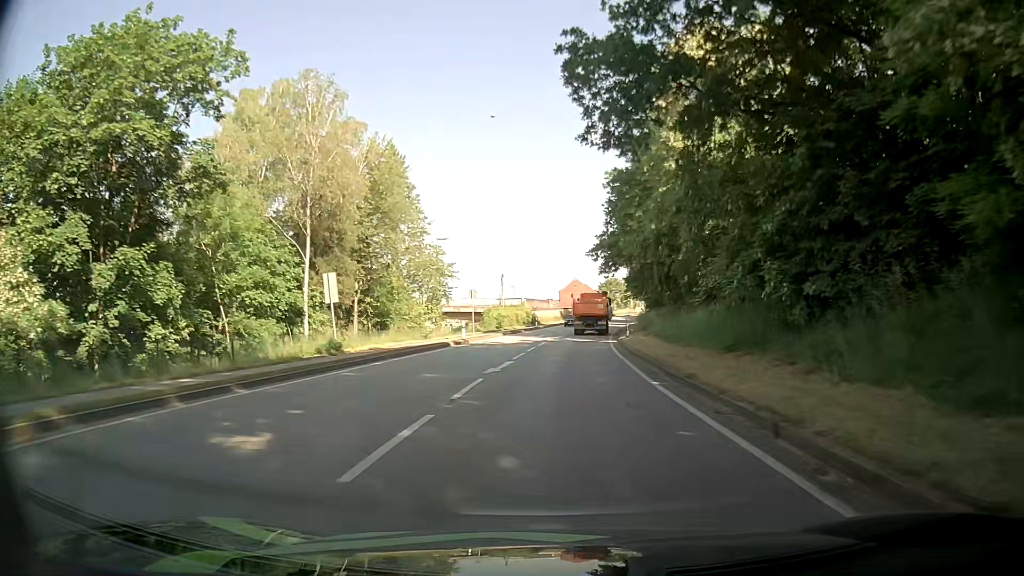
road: primary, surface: asphalt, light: Day
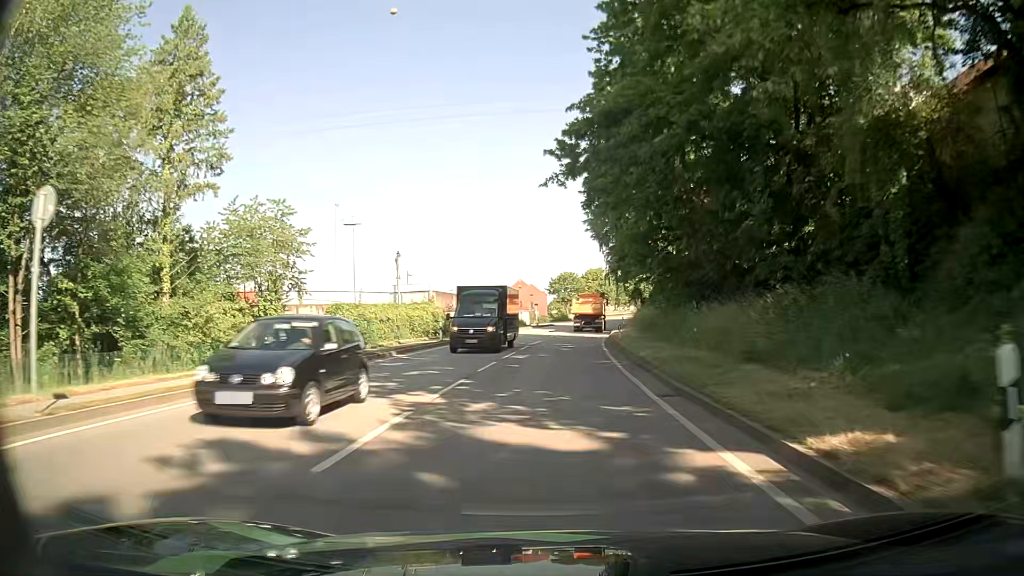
(+1.7, +35.7) m; +5°
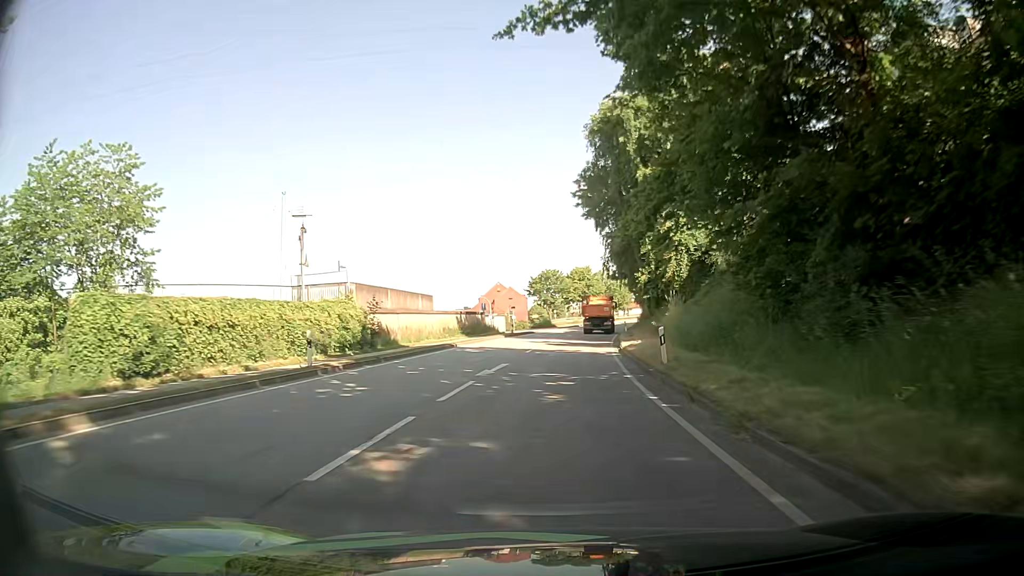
(+0.3, +18.1) m; +2°
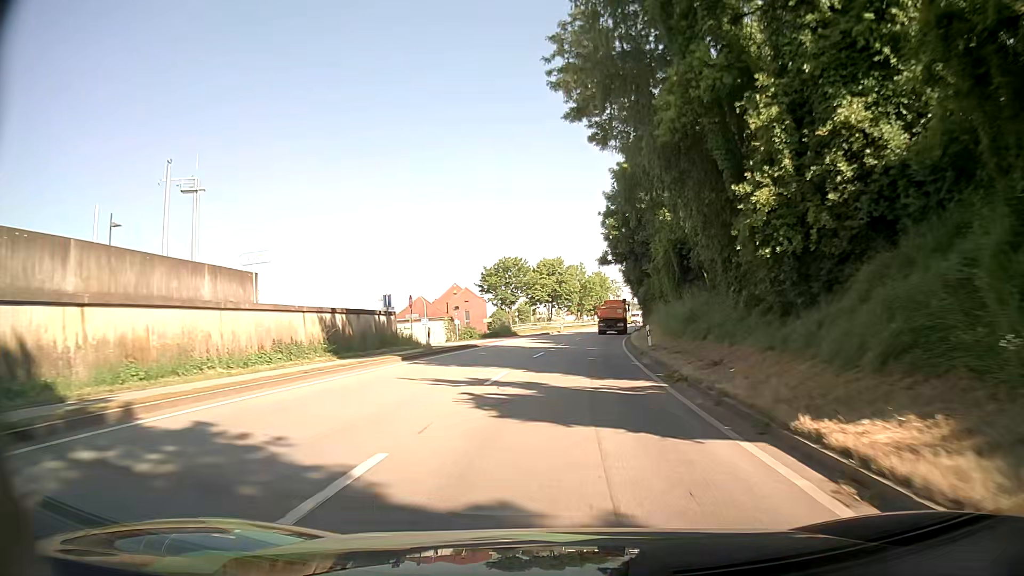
(+0.4, +27.4) m; +2°
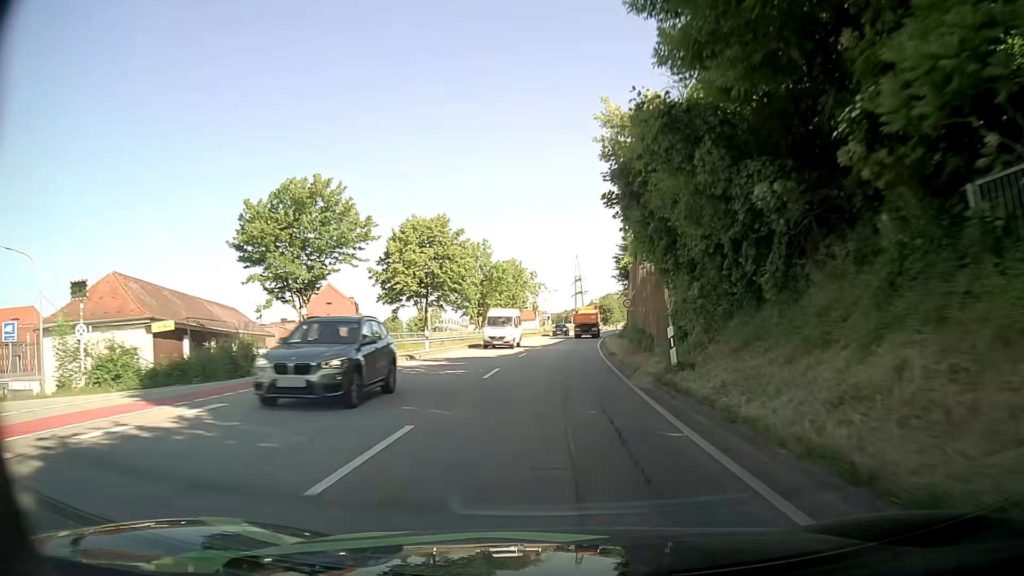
(+3.2, +45.5) m; +8°
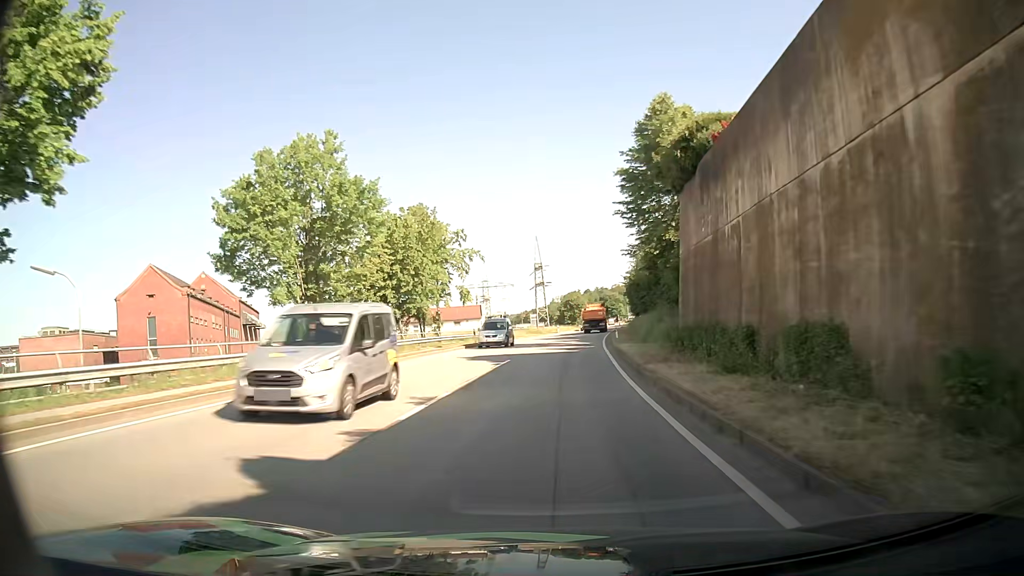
(+1.2, +45.5) m; +3°
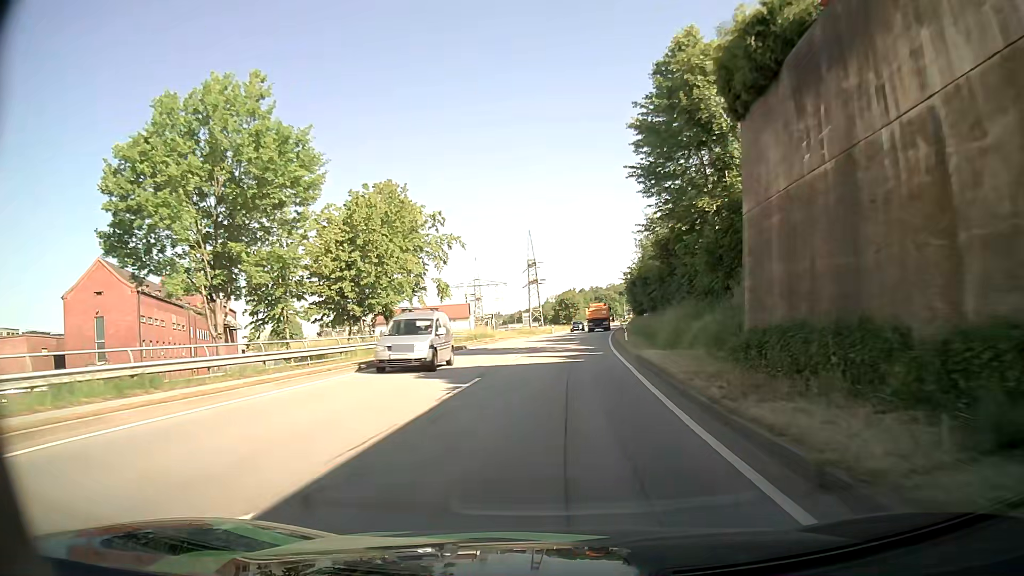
(0.0, +9.2) m; +1°
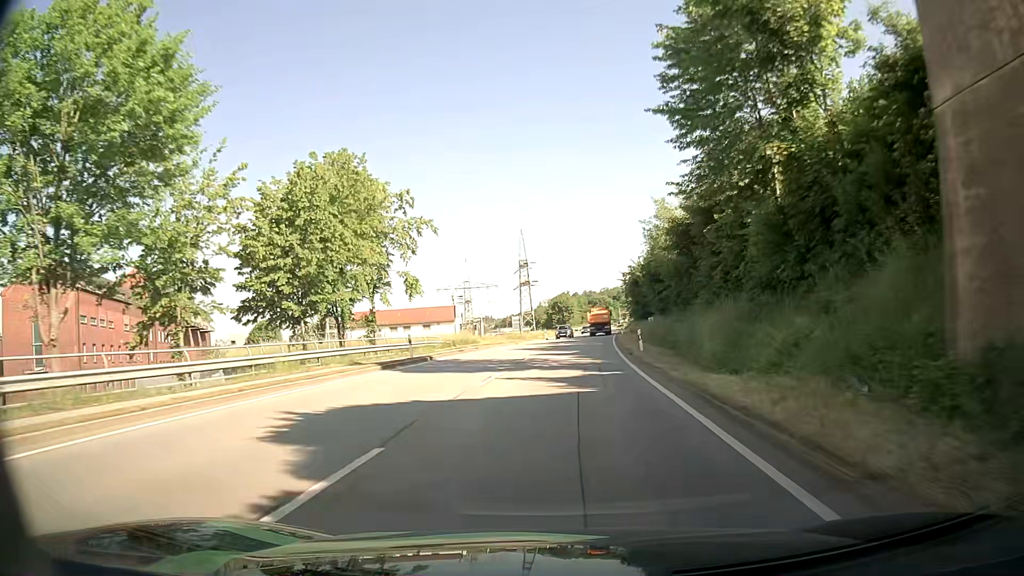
(0.0, +9.2) m; +1°
(0, +10) (0, +20) (+1, +30) (+2, +40) (+2, +50) (+3, +60) (+4, +70) (+5, +80) (+6, +90) (+7, +100) m
